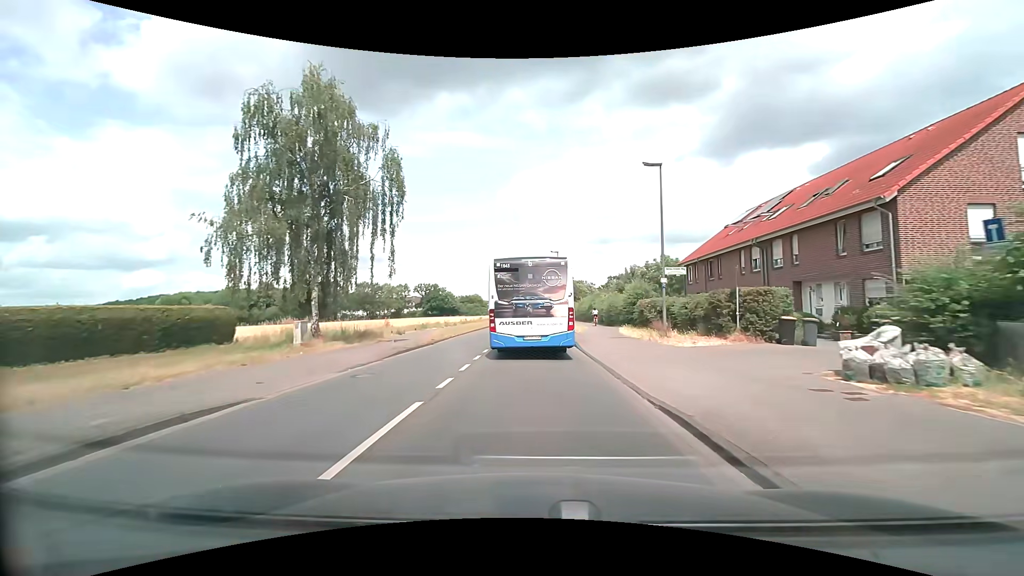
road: tertiary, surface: asphalt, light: Day
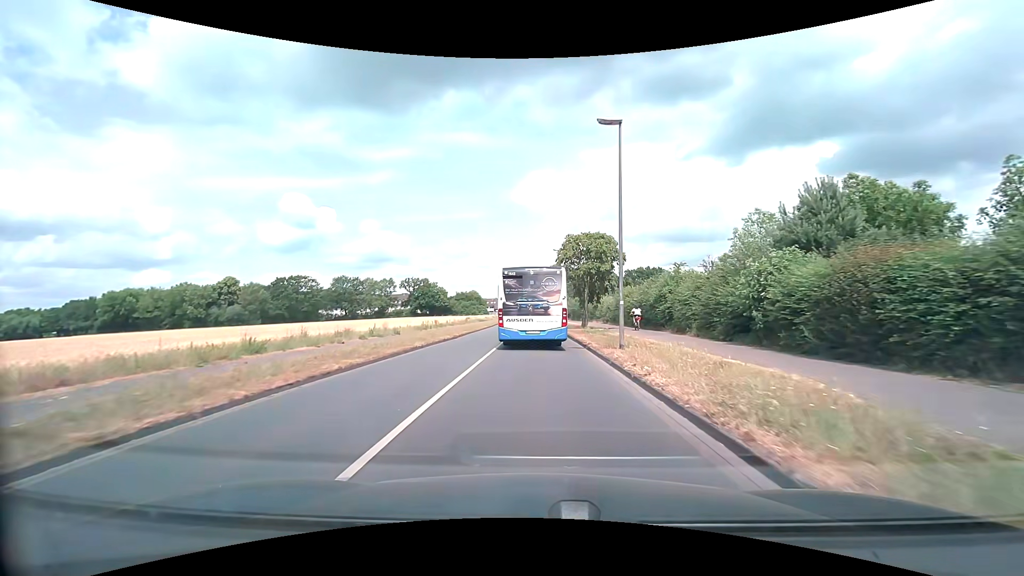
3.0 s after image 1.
(-0.2, +34.6) m; -1°
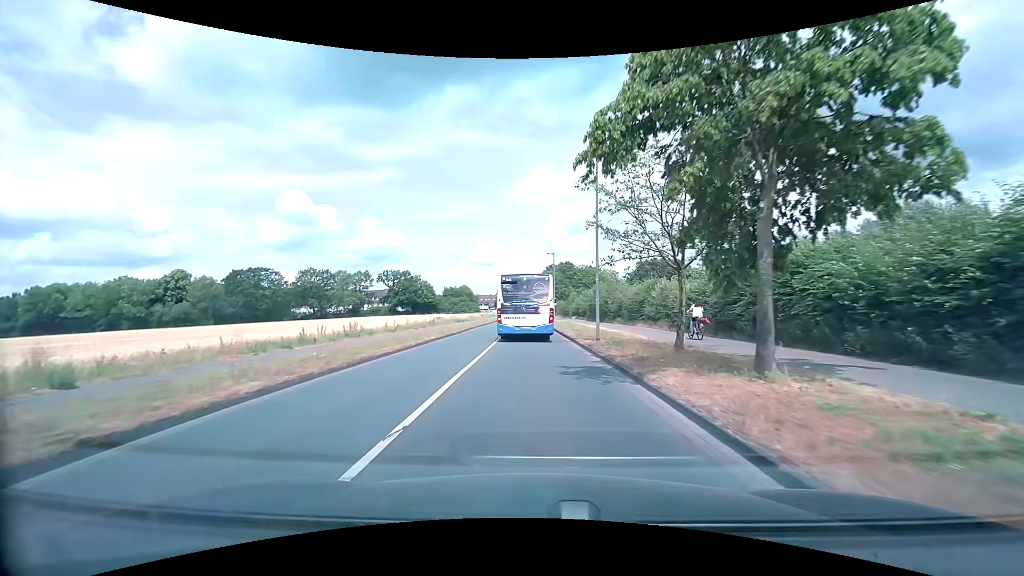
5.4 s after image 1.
(+0.1, +29.3) m; 0°
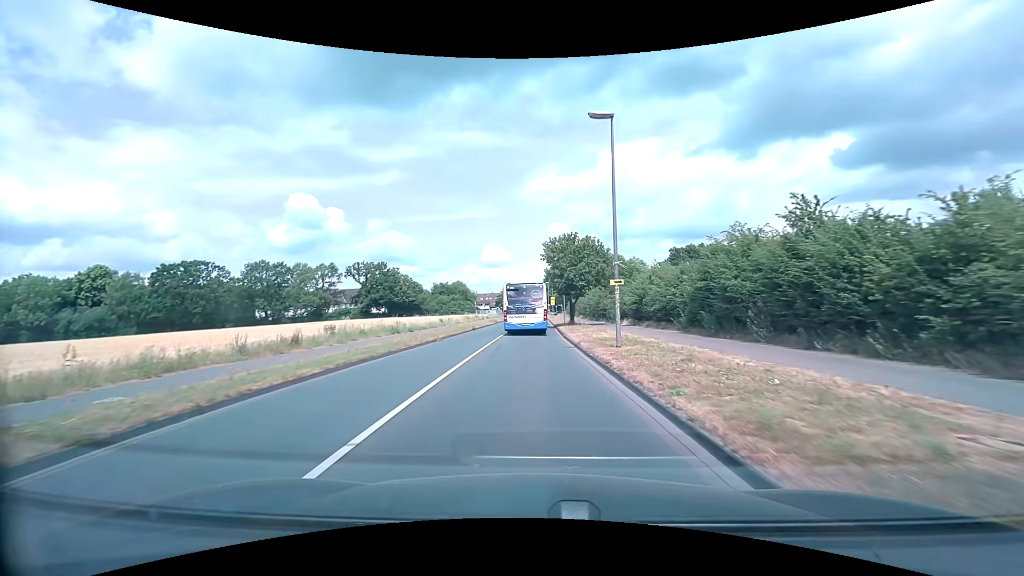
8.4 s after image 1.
(-0.2, +38.0) m; -1°
(0, +10) (0, +20) (0, +30) (0, +40) (0, +50) (0, +60) (0, +70) (0, +80) (0, +90) (0, +100) m
